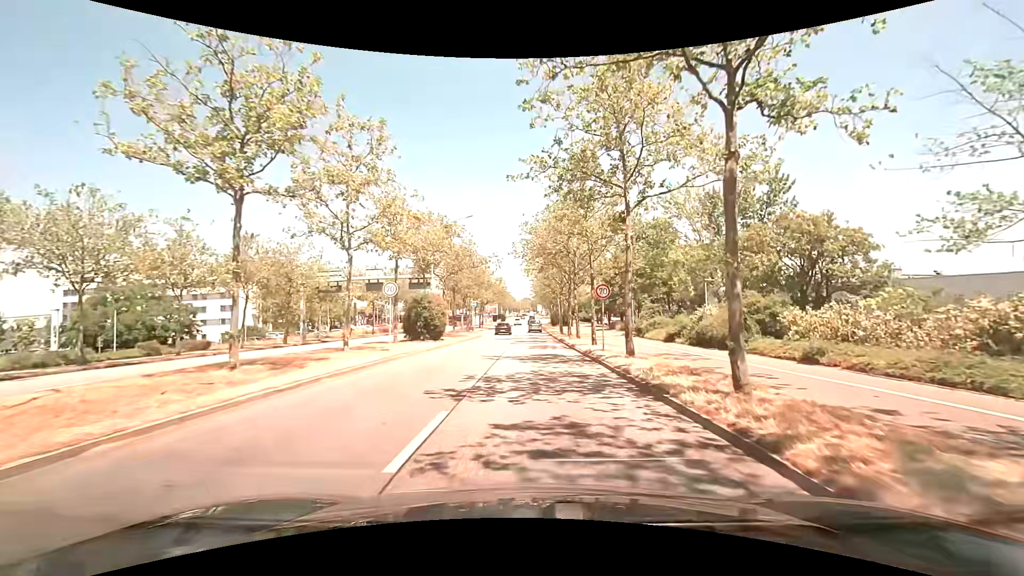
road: primary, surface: asphalt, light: Day
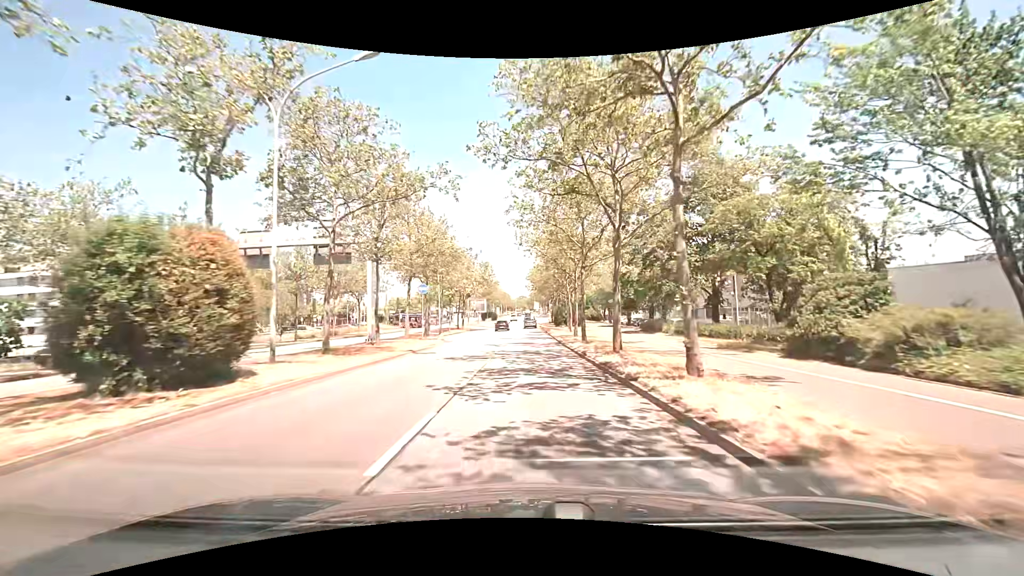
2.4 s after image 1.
(+0.2, +24.3) m; 0°
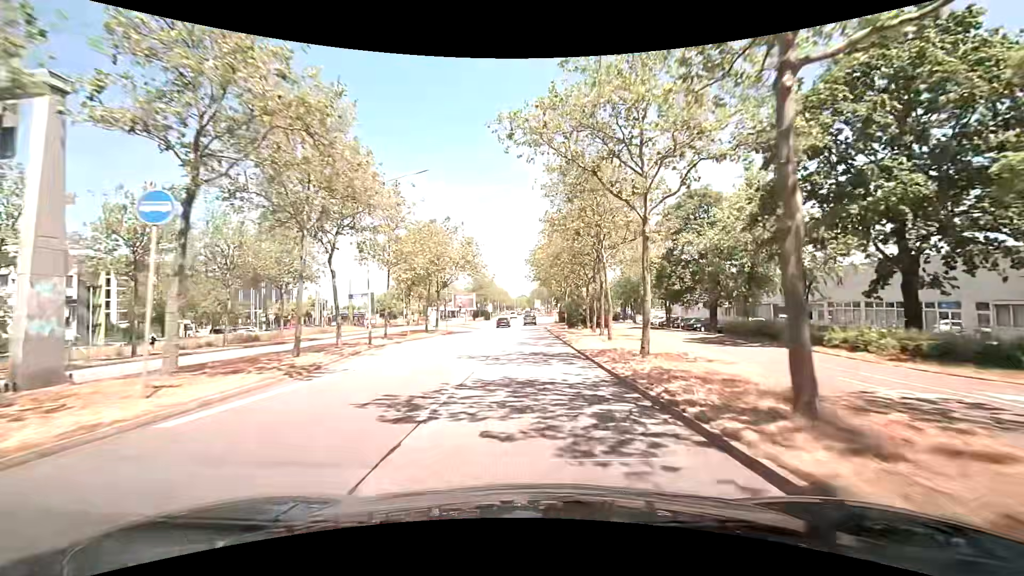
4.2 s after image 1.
(+0.1, +21.6) m; 0°
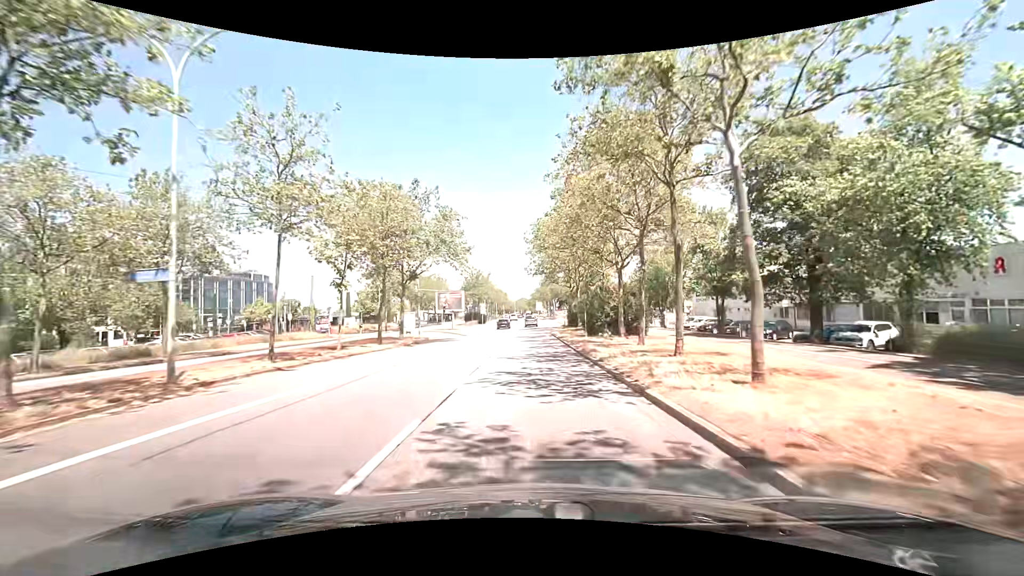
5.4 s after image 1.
(-0.1, +15.2) m; -1°
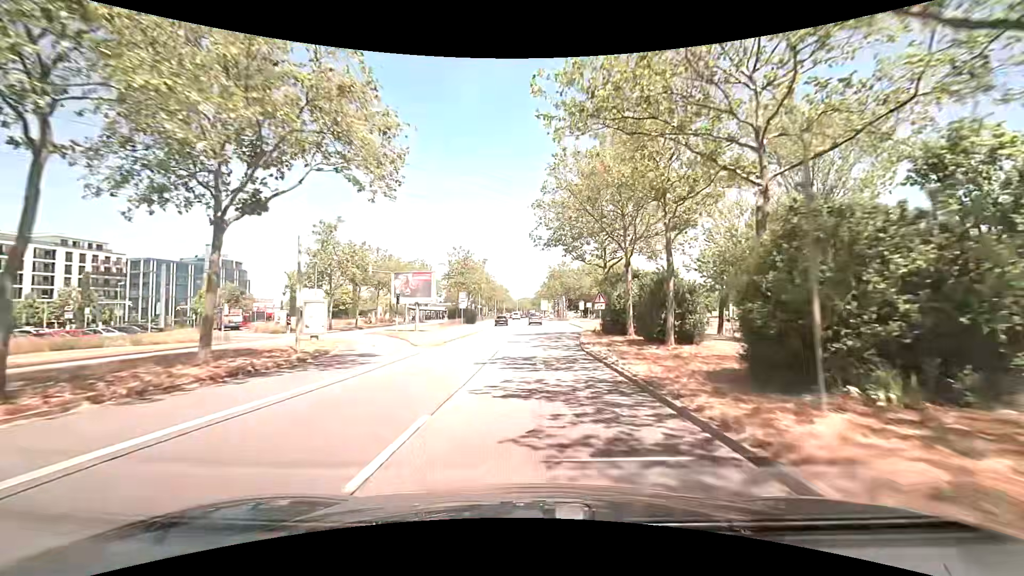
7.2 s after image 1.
(0.0, +23.7) m; 0°
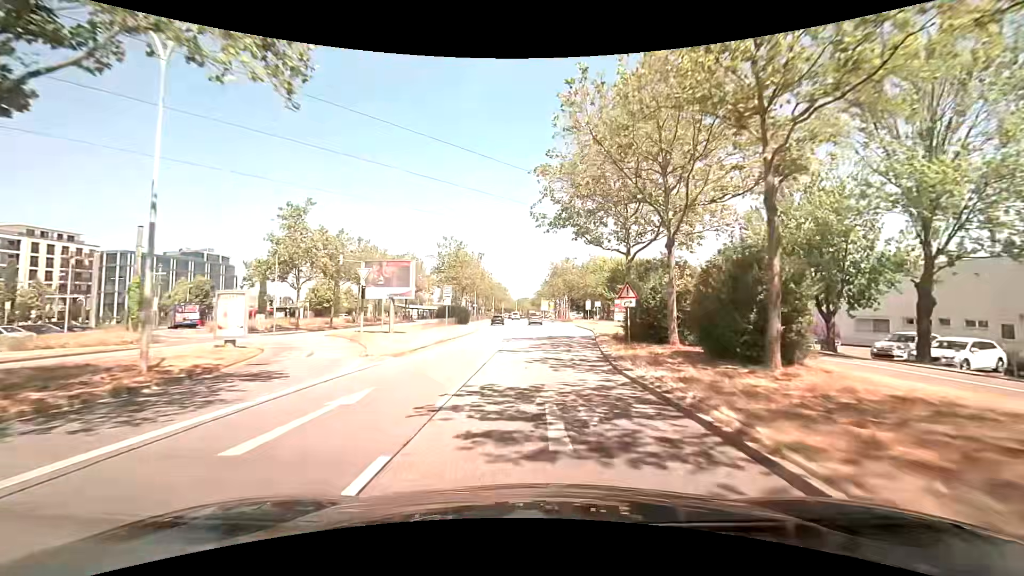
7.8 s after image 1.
(0.0, +8.0) m; 0°
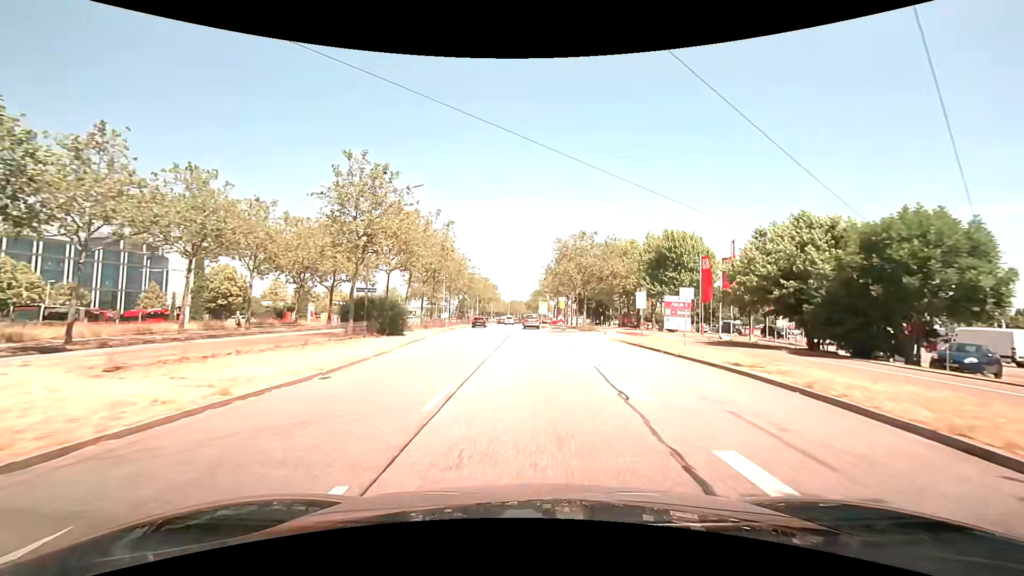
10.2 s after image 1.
(+0.2, +31.4) m; +1°
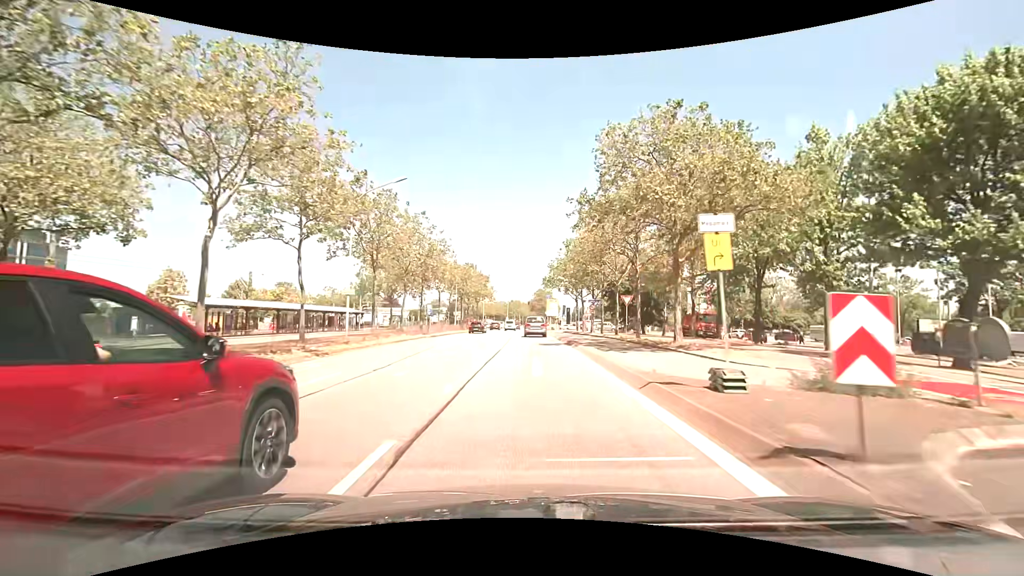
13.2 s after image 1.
(-0.1, +35.6) m; 0°
